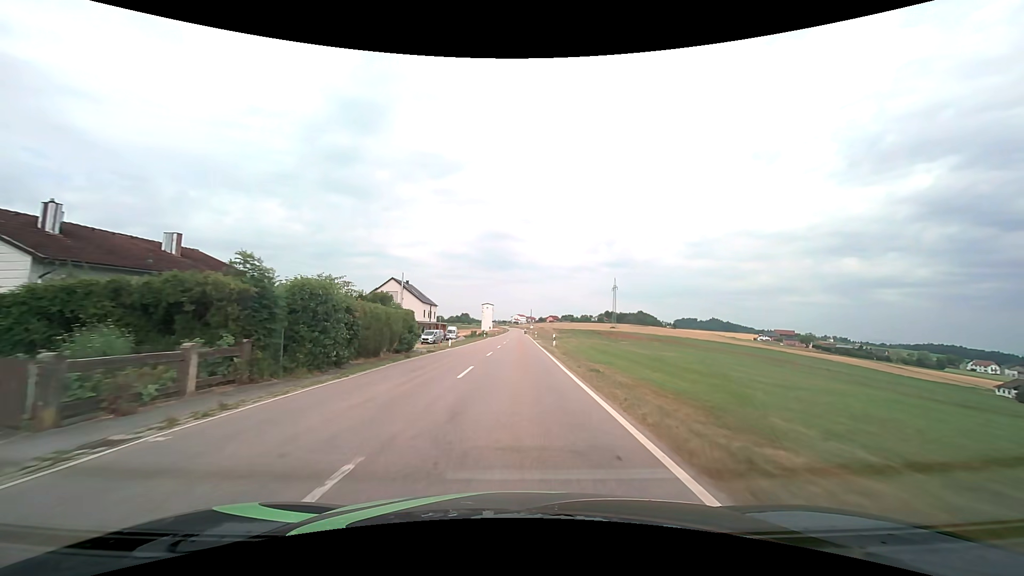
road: tertiary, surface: asphalt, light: Day
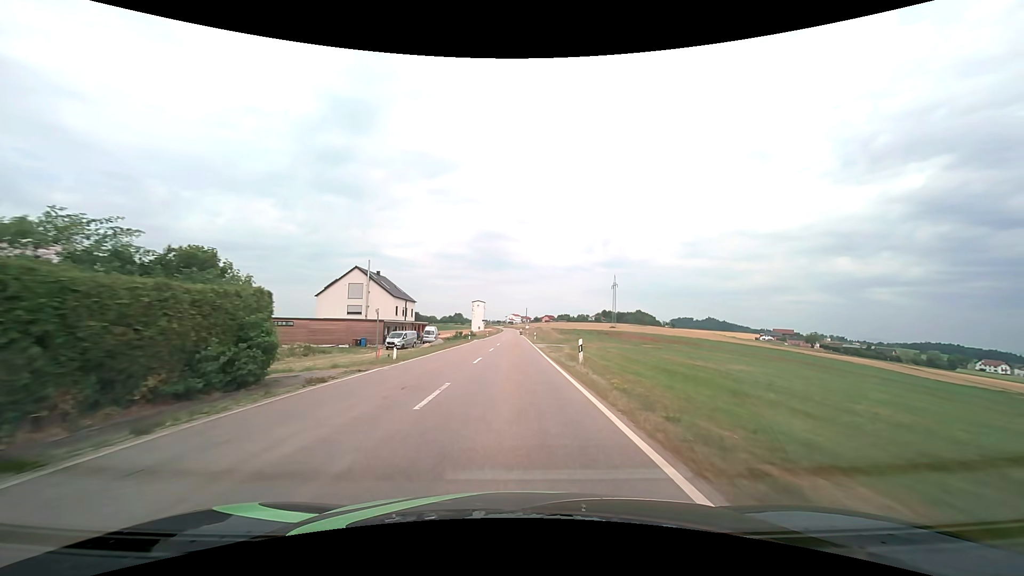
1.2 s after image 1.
(+0.1, +16.6) m; +1°
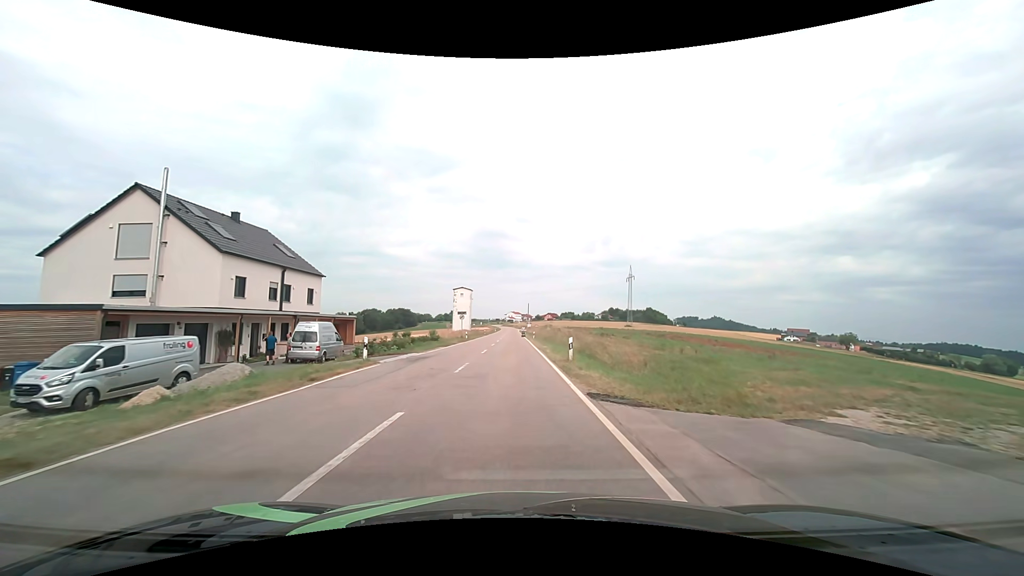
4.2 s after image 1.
(+0.1, +40.3) m; 0°
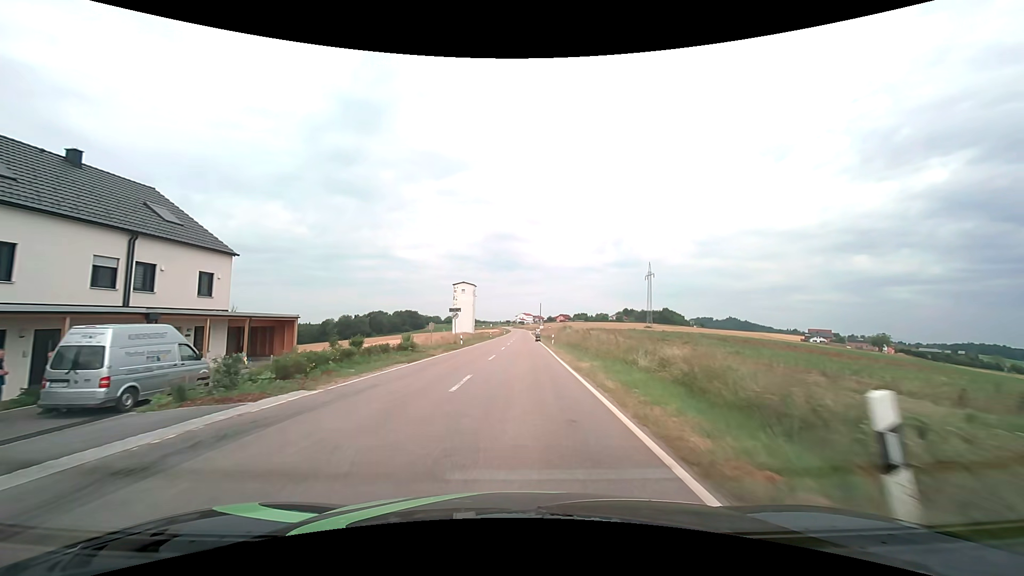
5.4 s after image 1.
(-0.1, +15.7) m; -1°
